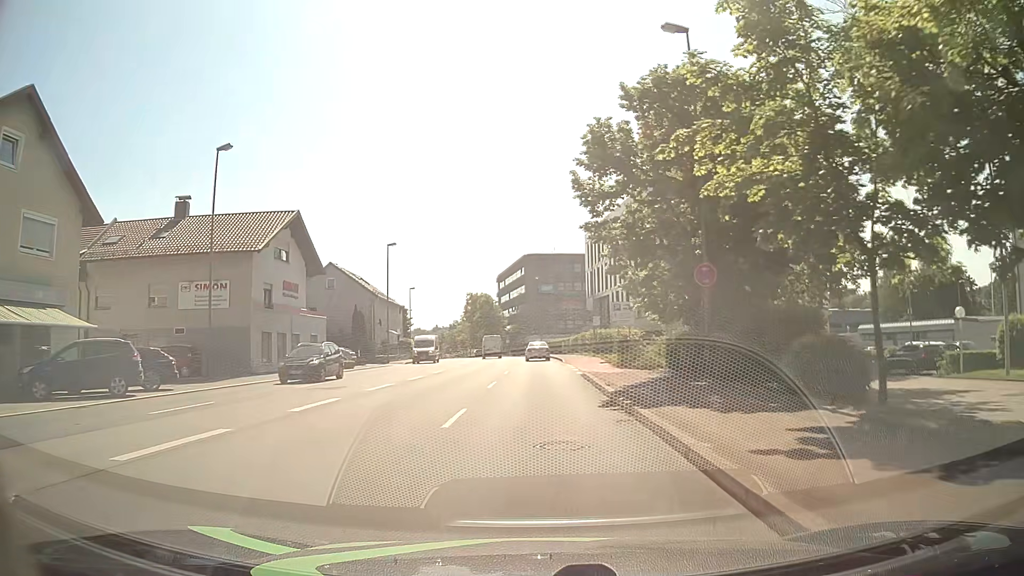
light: Day
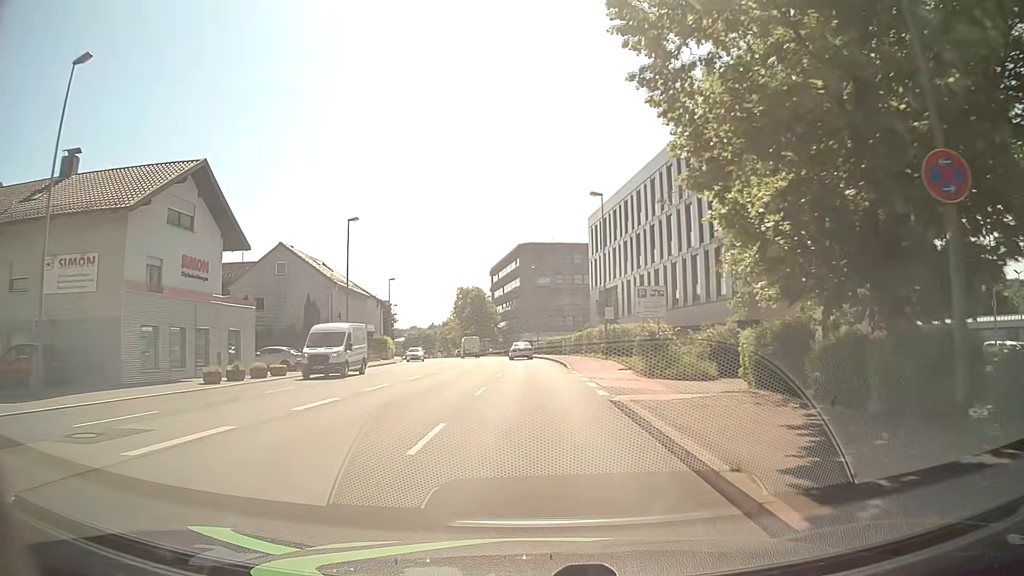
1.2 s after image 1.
(0.0, +11.8) m; +1°
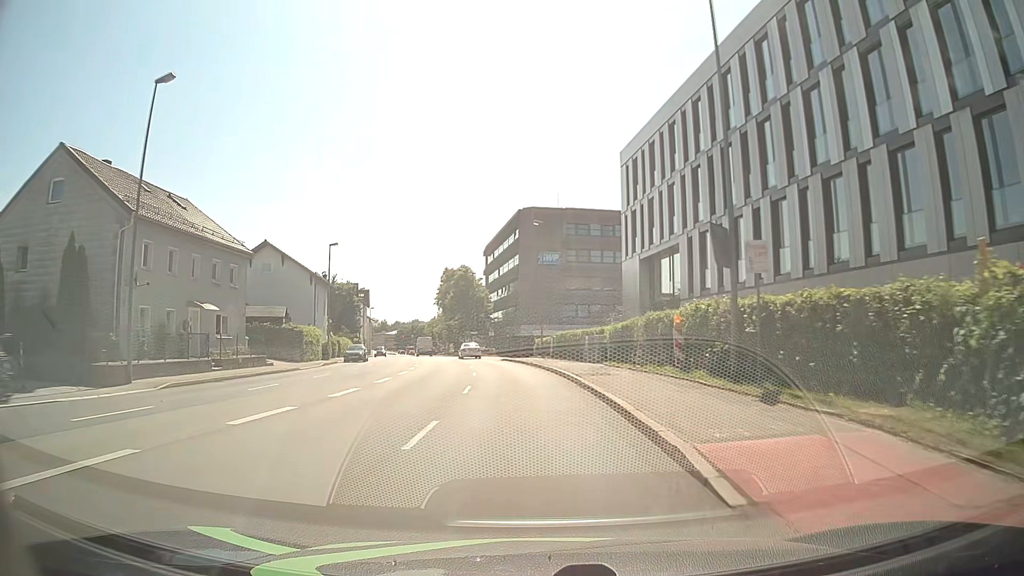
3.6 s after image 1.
(-0.5, +27.0) m; -1°
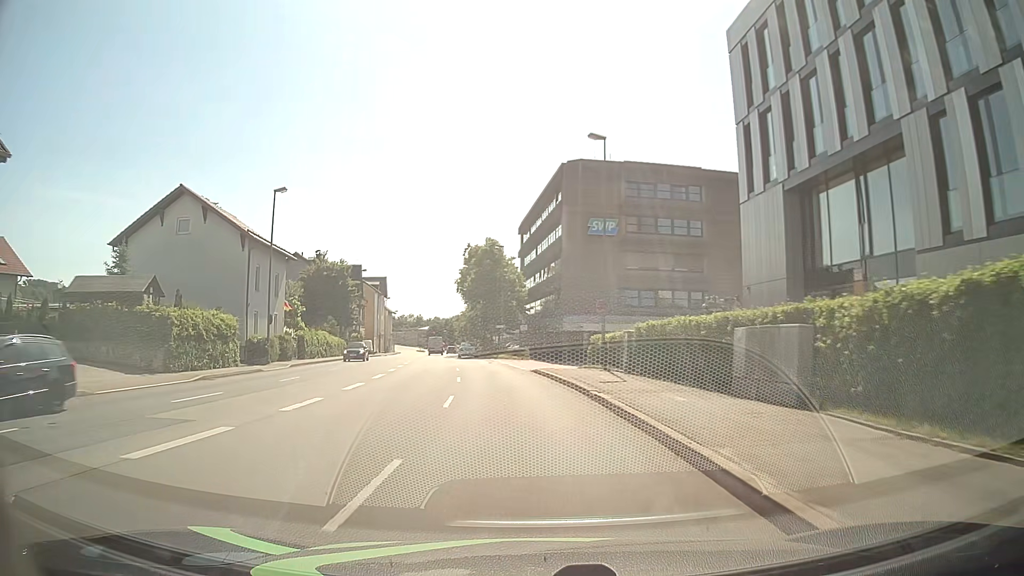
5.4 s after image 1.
(-0.7, +21.7) m; -4°
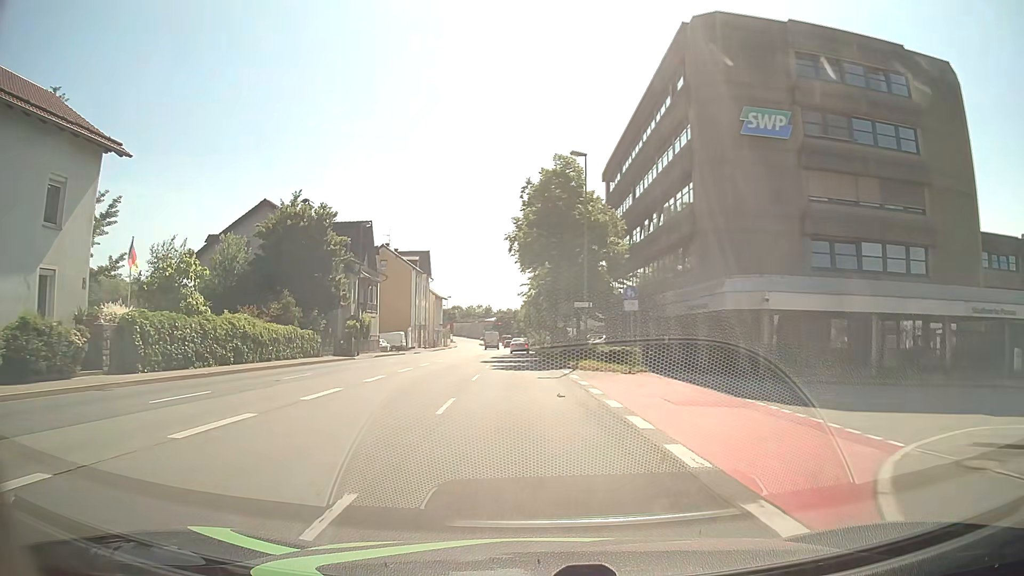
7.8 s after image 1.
(-1.7, +29.1) m; -6°
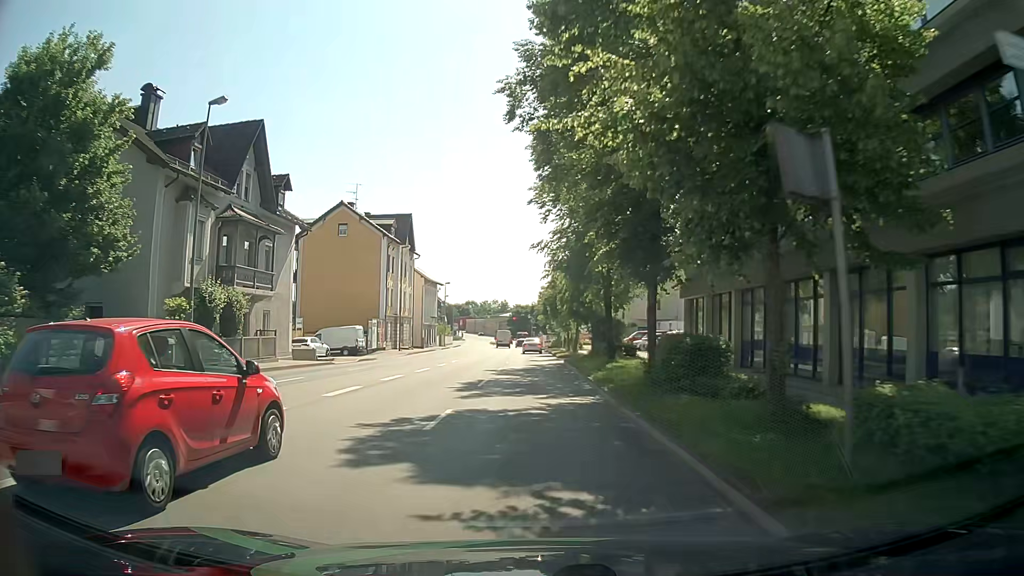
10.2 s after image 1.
(-0.4, +29.0) m; -1°
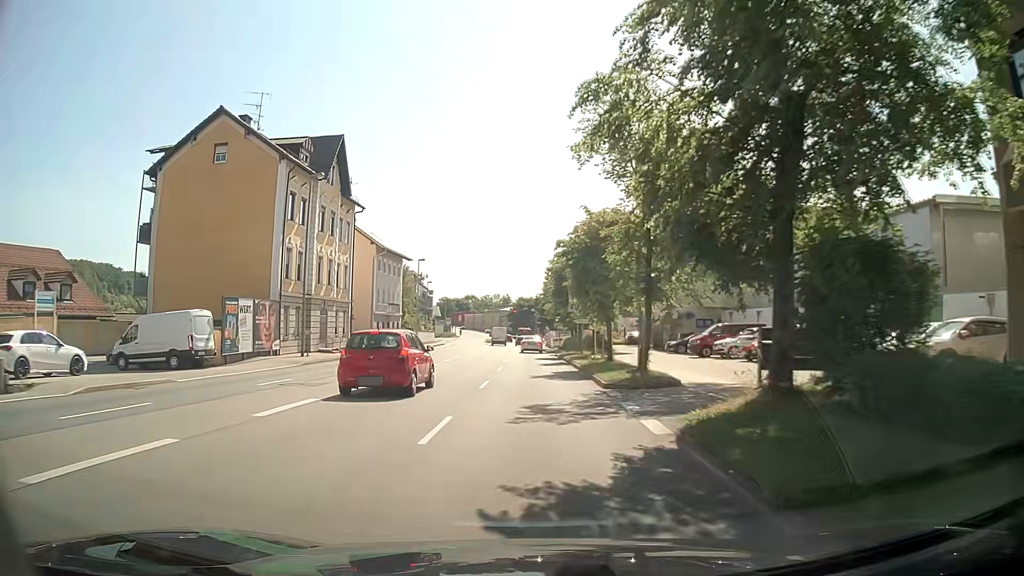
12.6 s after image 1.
(-0.2, +28.4) m; -1°
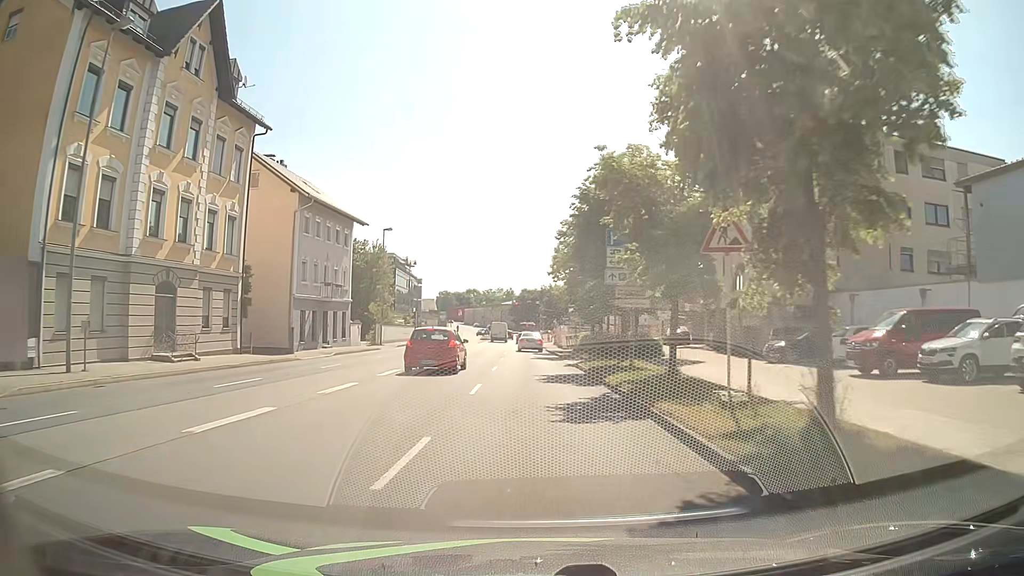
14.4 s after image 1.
(+0.3, +20.5) m; +1°
(0, +10) (0, +20) (-1, +30) (-1, +40) (-1, +50) (-1, +60) (-2, +70) (-2, +80) (-1, +90) (0, +100) m
